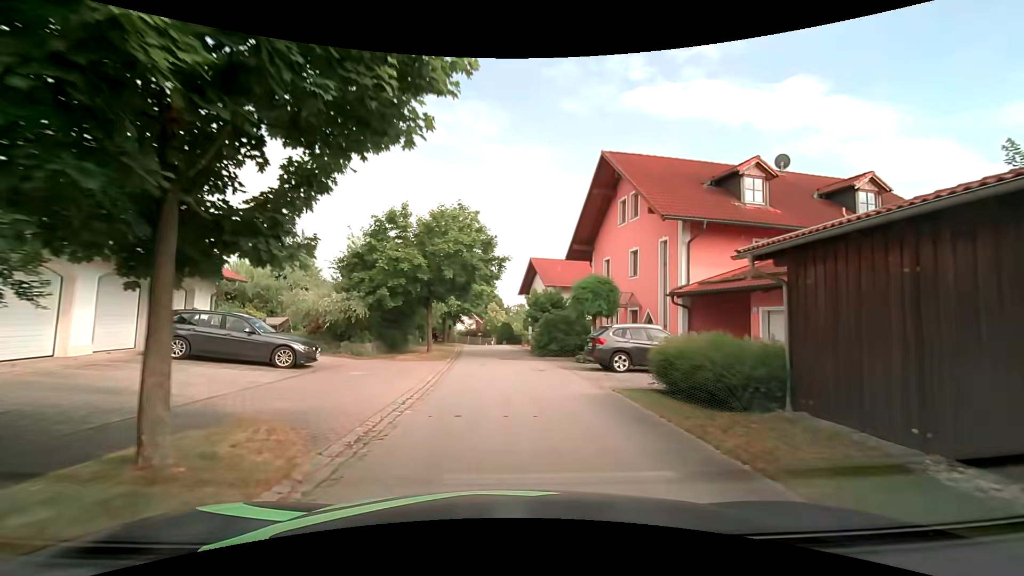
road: residential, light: Day
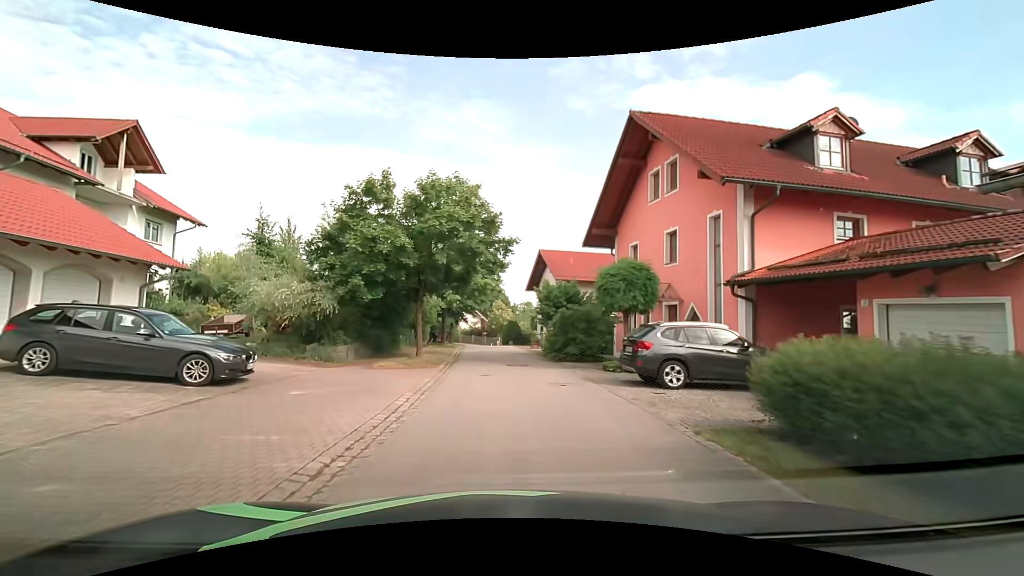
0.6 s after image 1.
(-0.1, +4.4) m; -1°
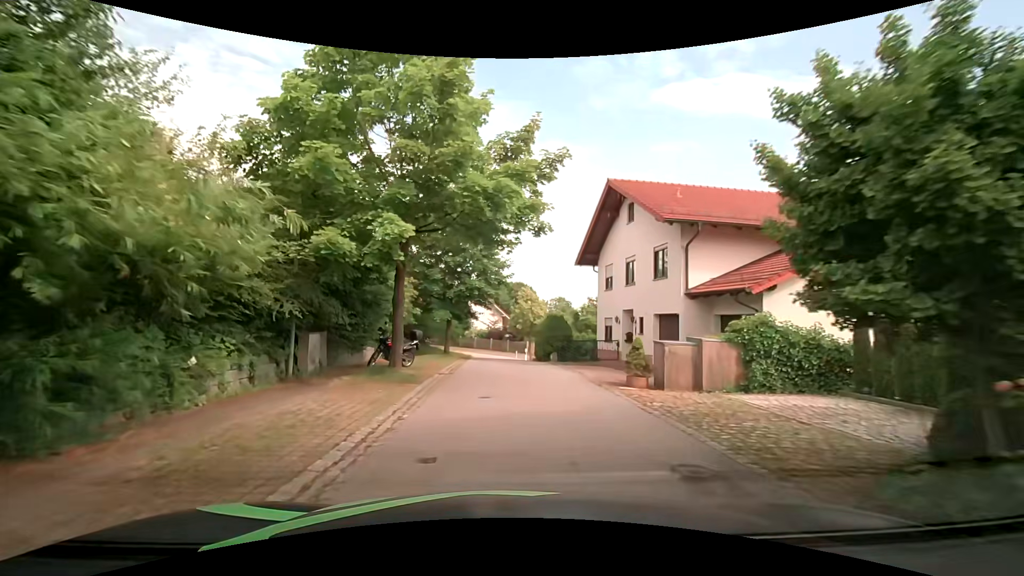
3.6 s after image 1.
(-0.5, +21.7) m; -3°
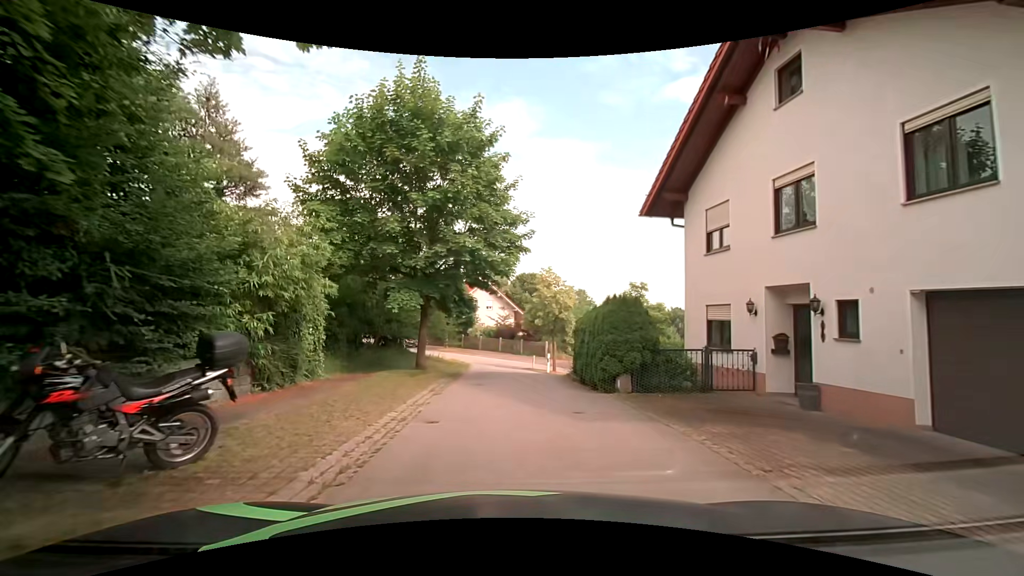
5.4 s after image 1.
(-0.1, +12.5) m; -2°
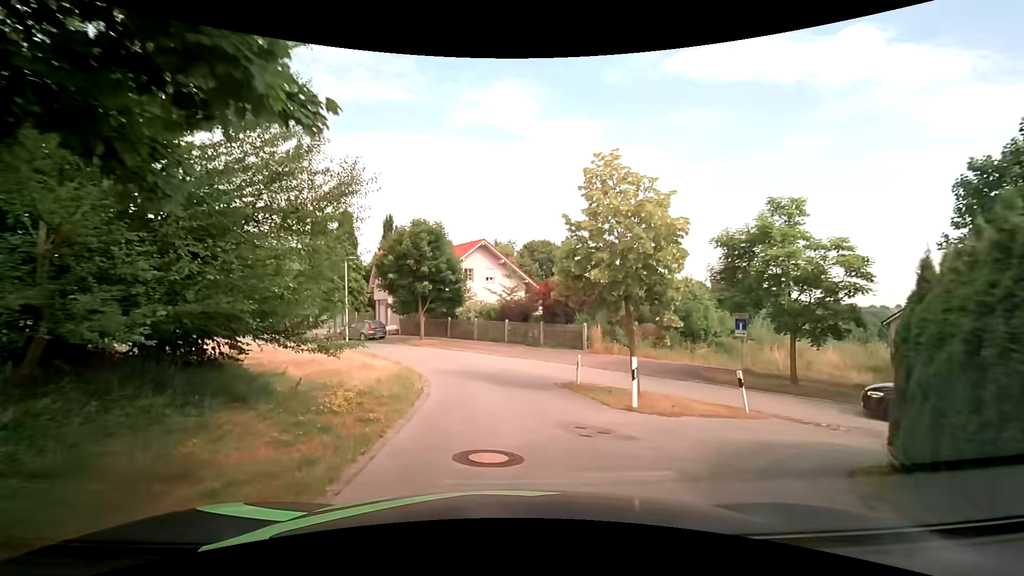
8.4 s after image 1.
(+0.1, +18.3) m; -2°
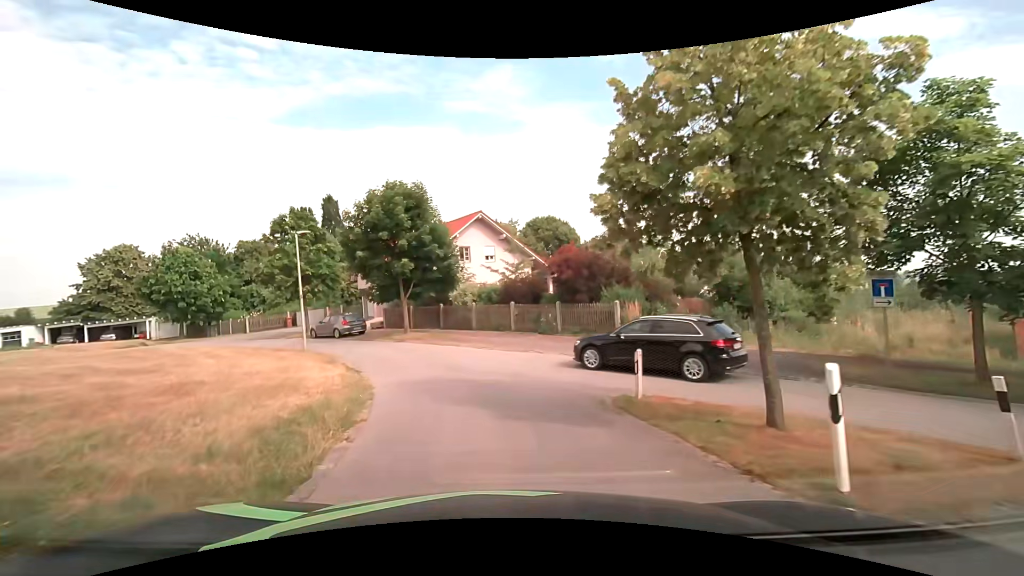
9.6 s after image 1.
(+0.3, +6.6) m; +2°
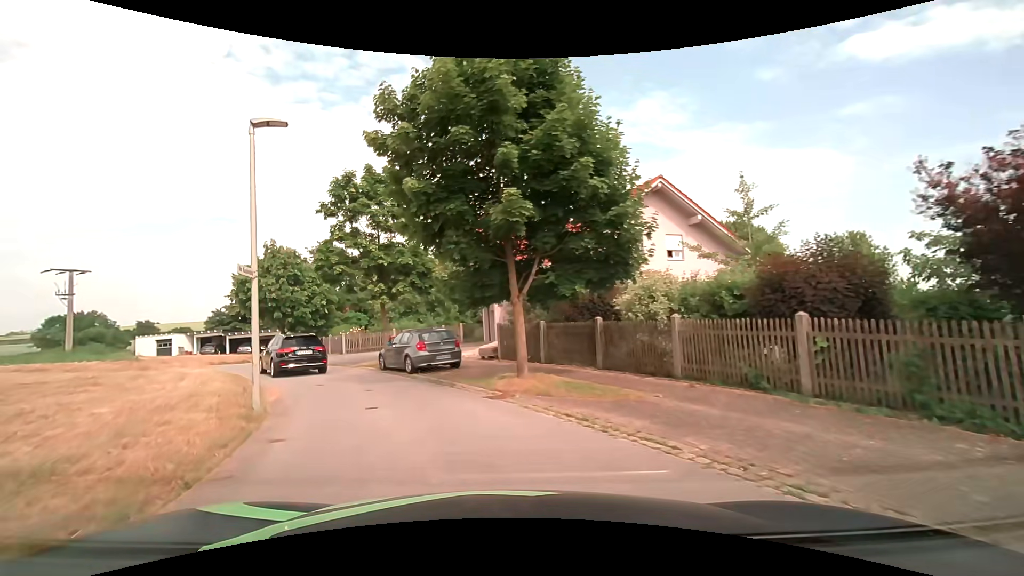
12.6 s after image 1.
(-1.8, +14.4) m; -17°
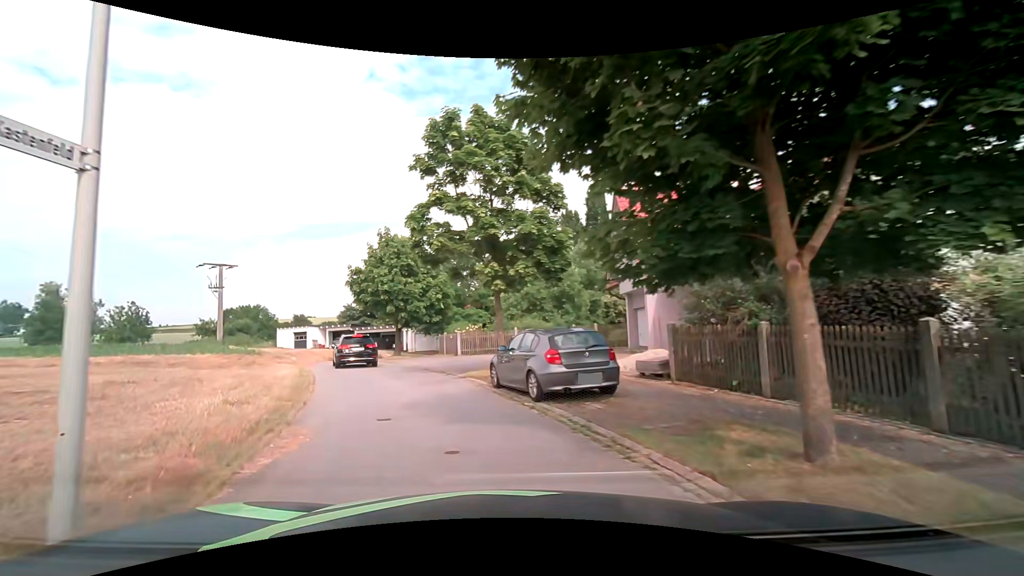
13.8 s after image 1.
(-0.9, +6.4) m; -15°
(-2, +10) (-5, +19) (-9, +29) (-11, +38) (-7, +47) (+2, +51) (+12, +50) (+21, +45) (+29, +40) (+38, +36) m
